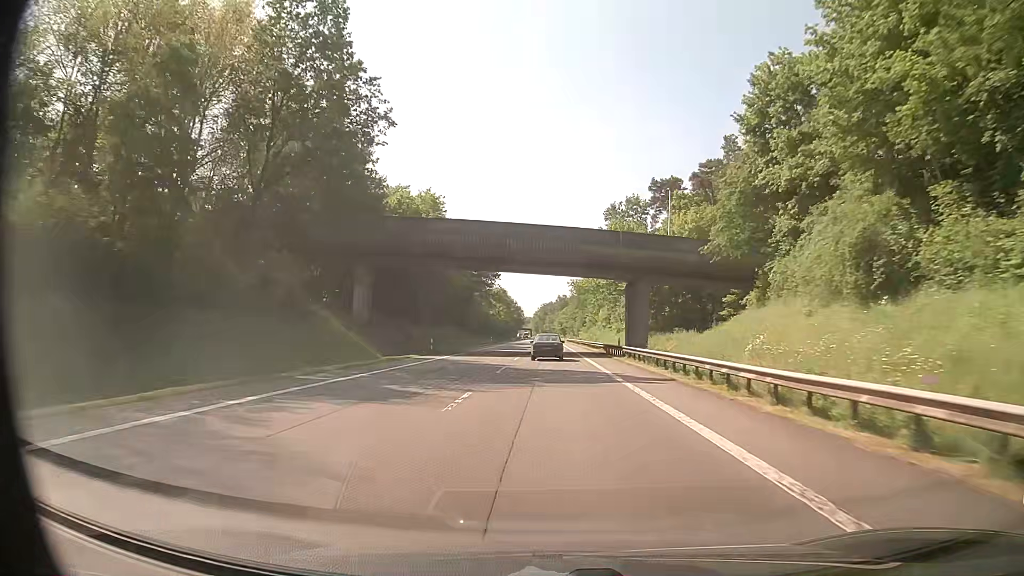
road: primary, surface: asphalt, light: Day
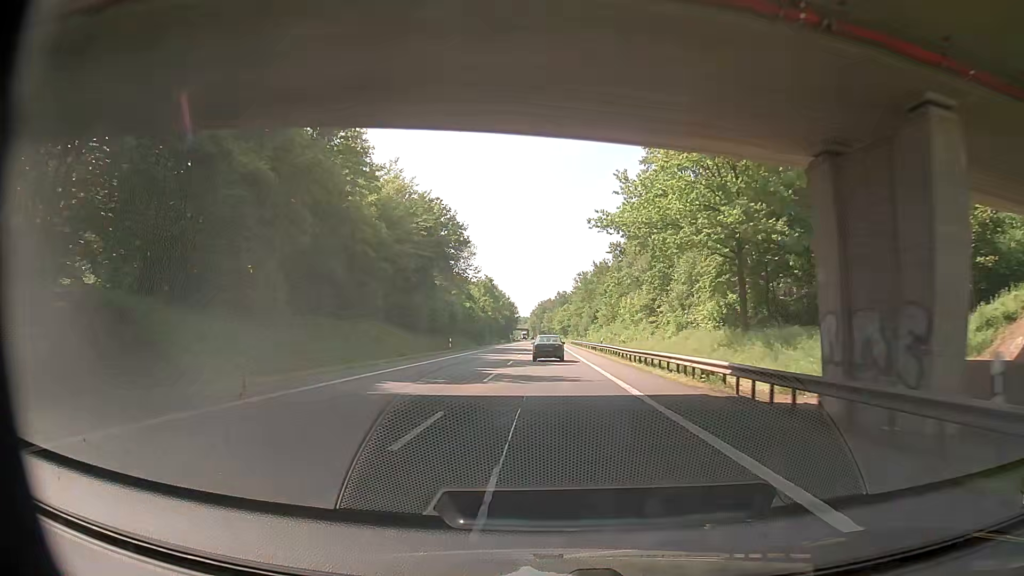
(+0.2, +39.6) m; +1°
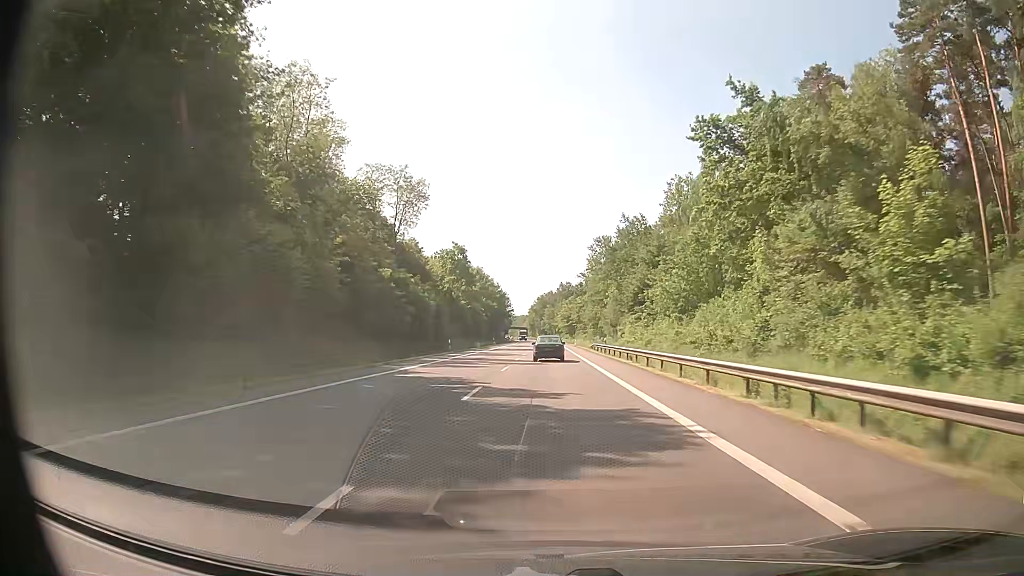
(-0.4, +53.6) m; 0°
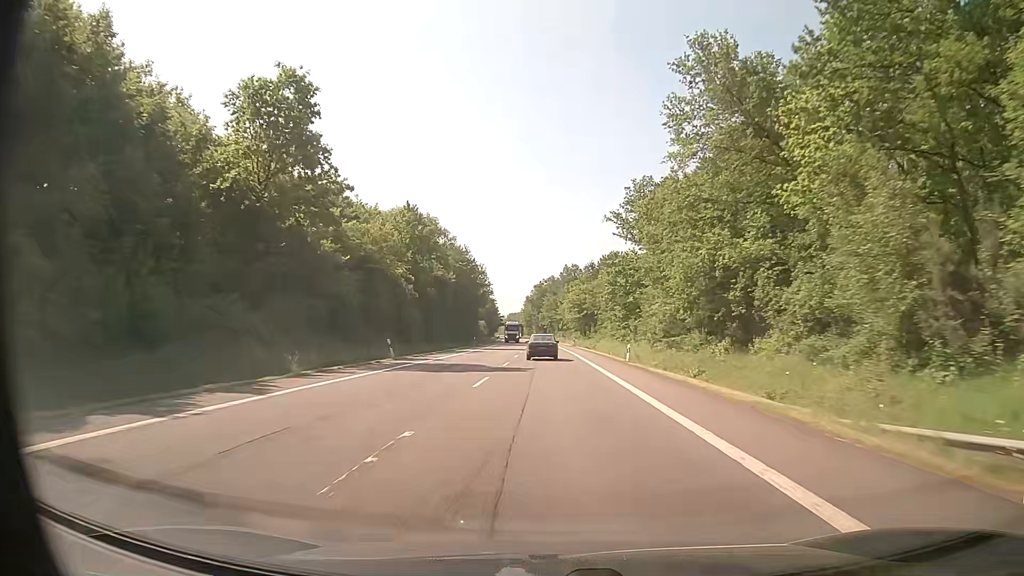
(+0.1, +68.4) m; 0°
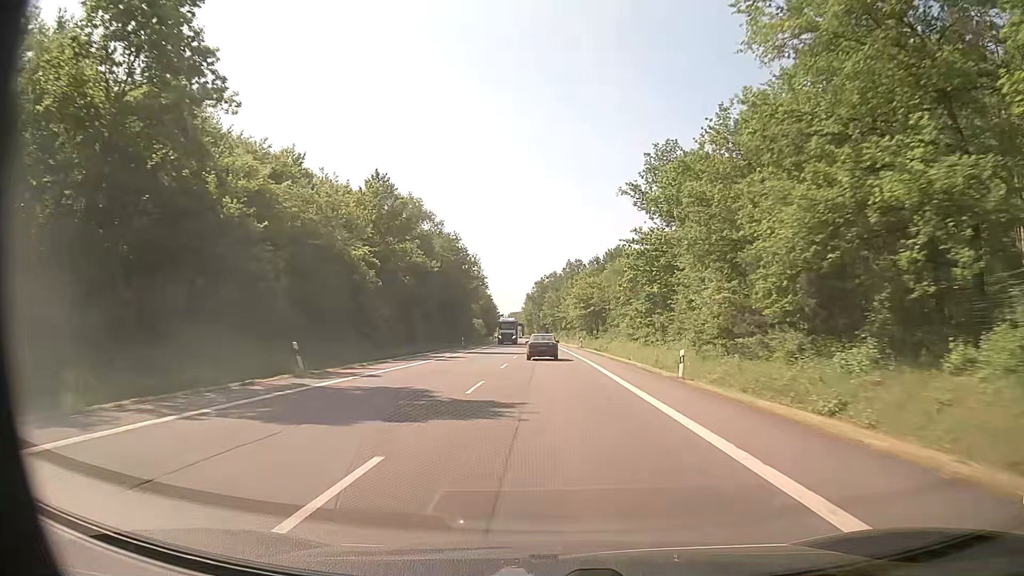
(0.0, +13.8) m; 0°
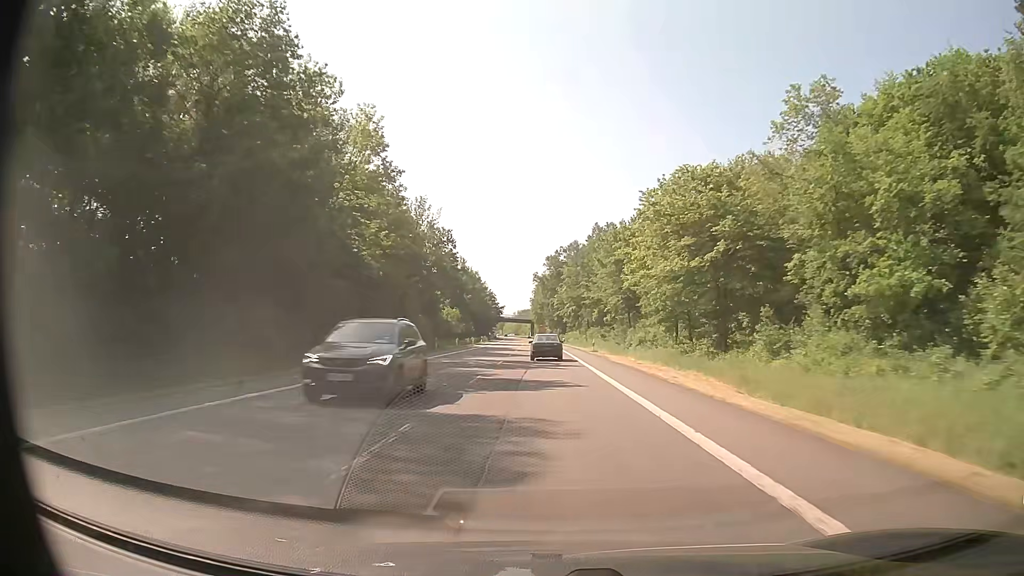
(-0.6, +69.1) m; -1°
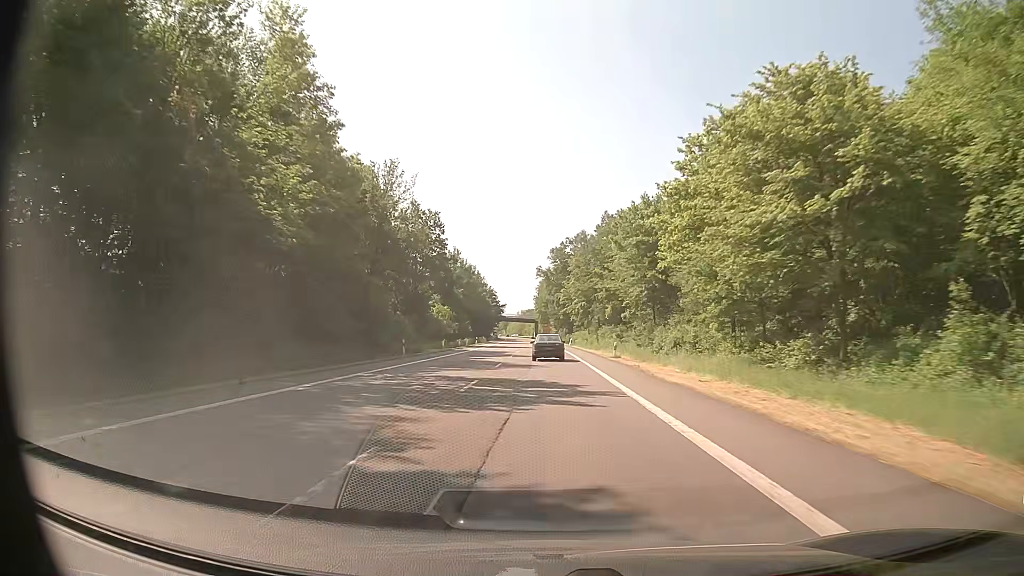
(-0.1, +13.8) m; -1°
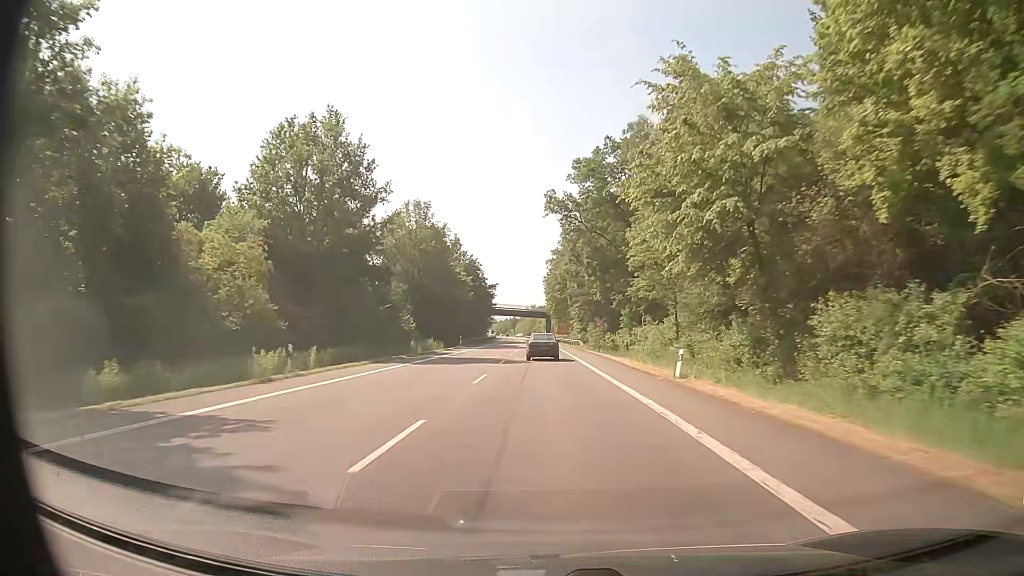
(-0.5, +69.0) m; -1°
(0, +10) (0, +20) (0, +30) (0, +40) (0, +50) (-1, +60) (-1, +70) (-1, +80) (-1, +90) (-2, +100) m
